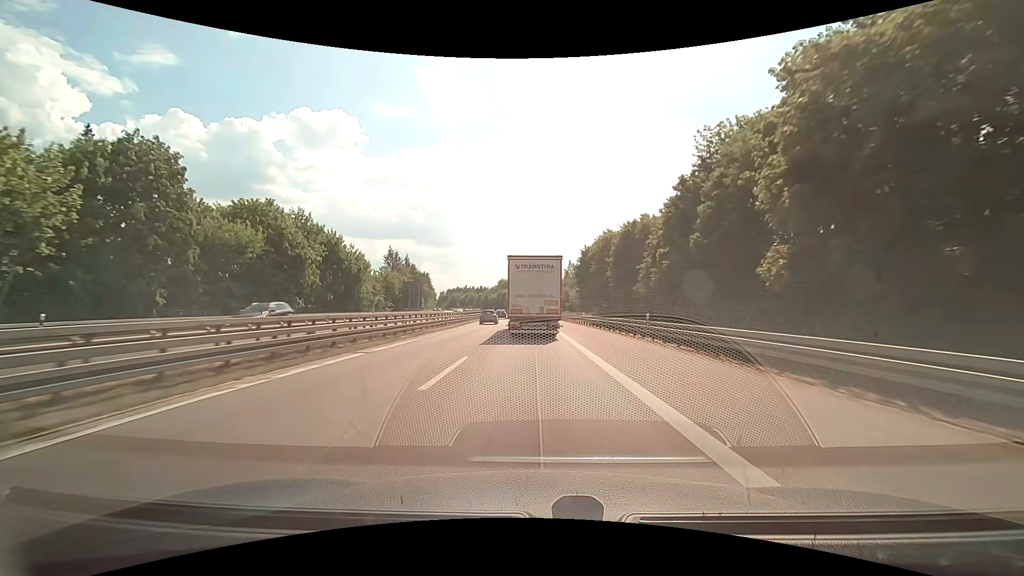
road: motorway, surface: asphalt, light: Day
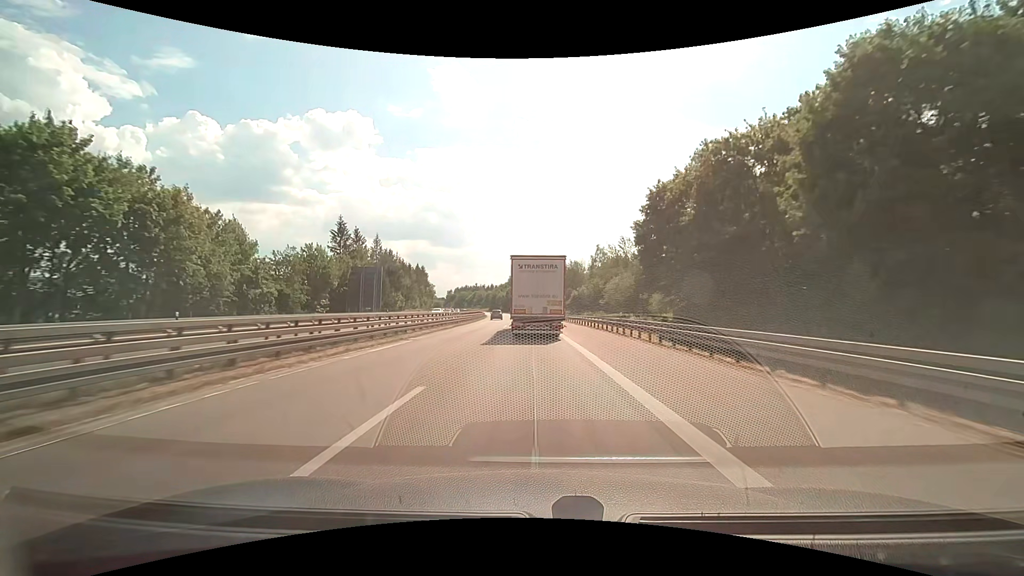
(-0.6, +42.0) m; -2°
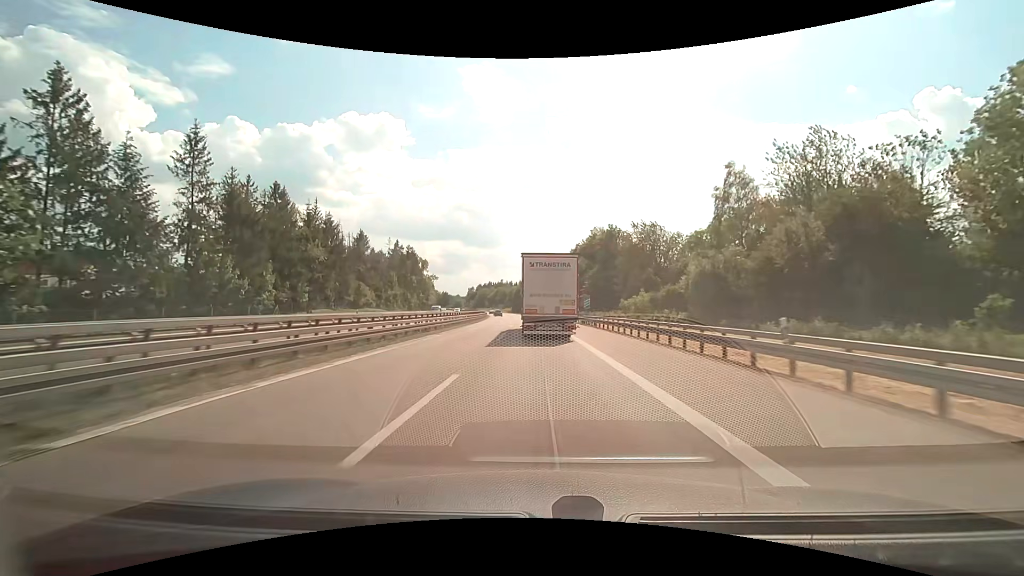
(-2.2, +70.5) m; -4°
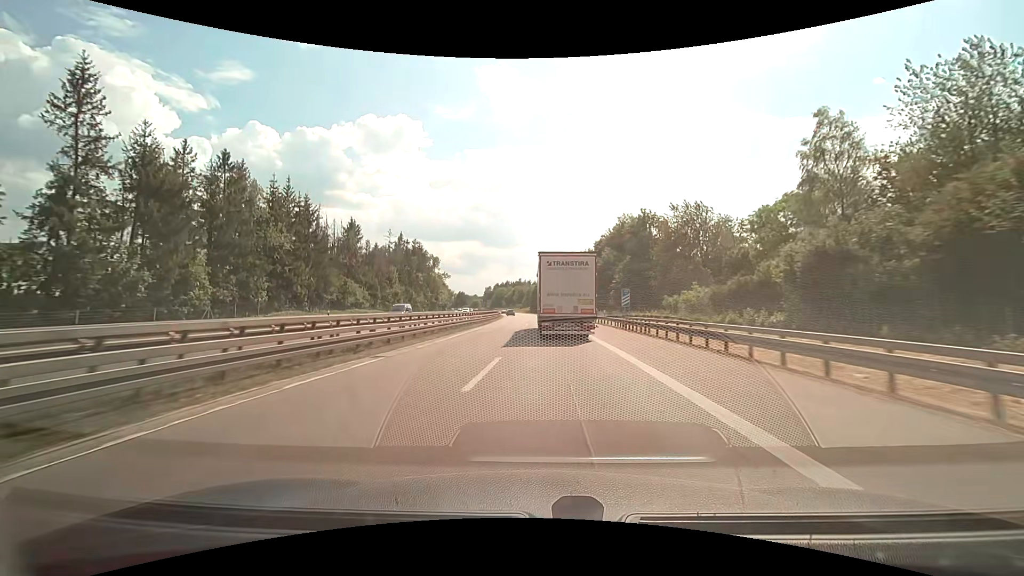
(-0.2, +14.2) m; -2°
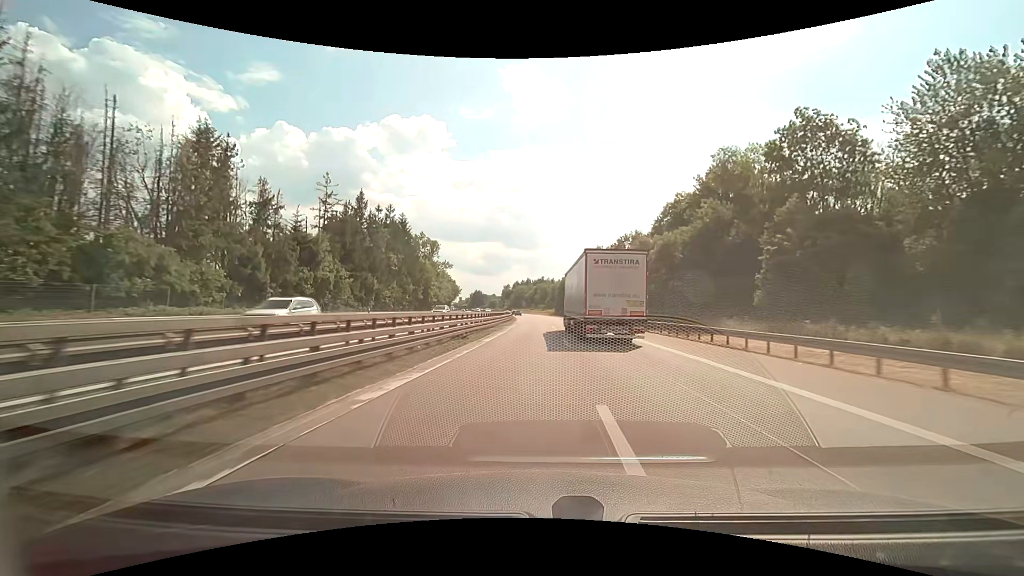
(-1.9, +43.3) m; -3°
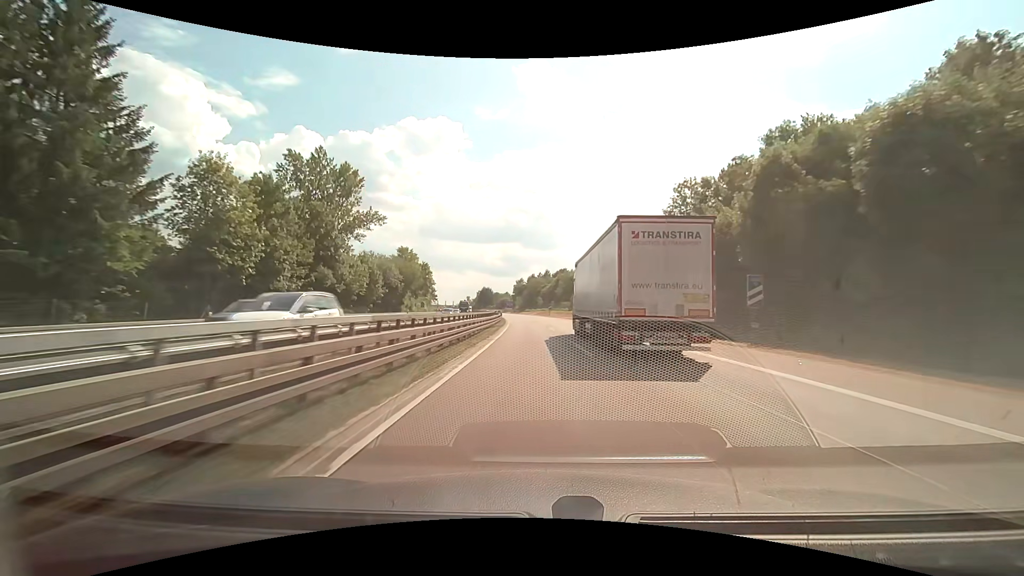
(-0.9, +76.6) m; -2°
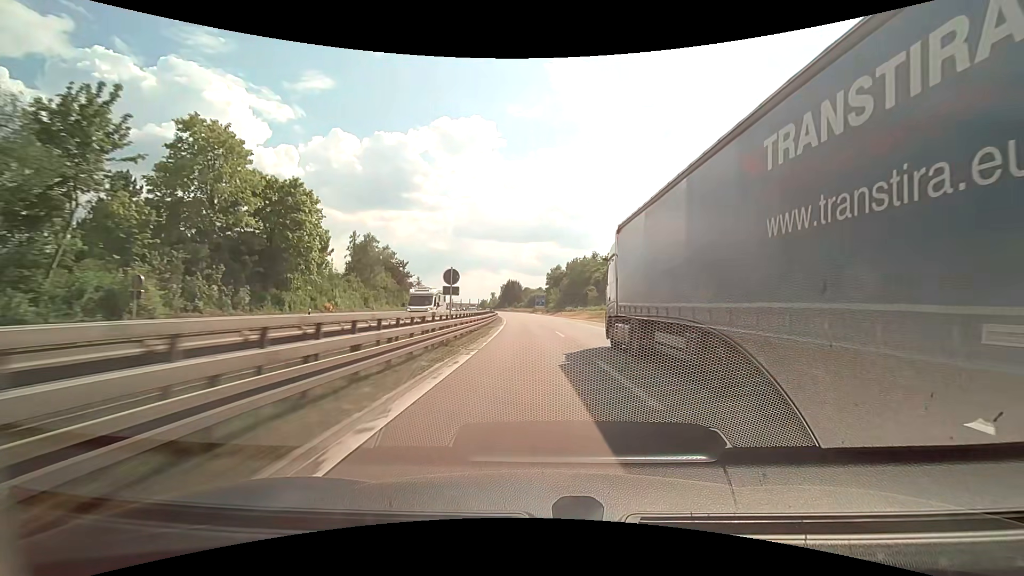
(-2.7, +80.4) m; -4°
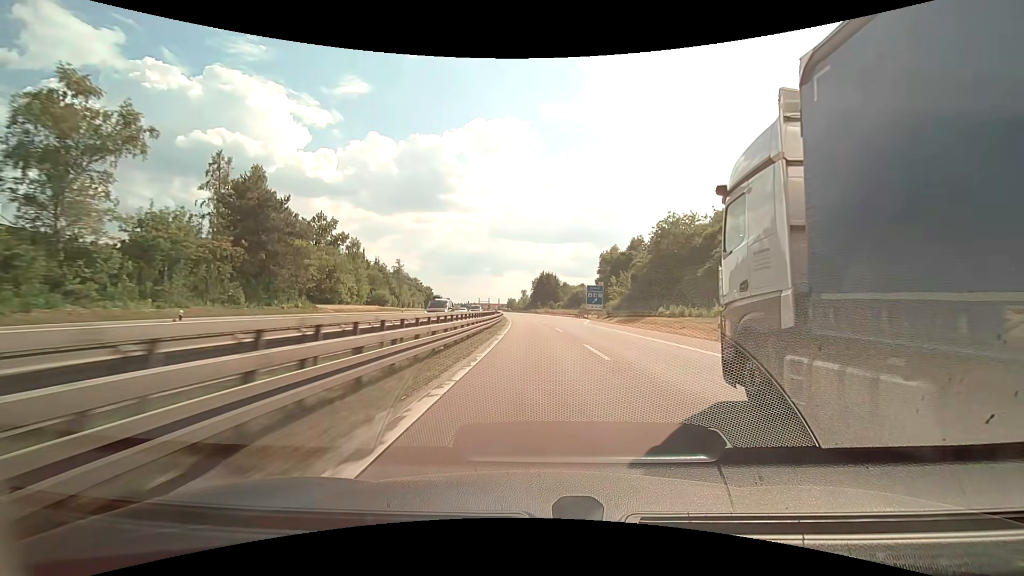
(-2.6, +65.1) m; -4°
(0, +10) (0, +20) (0, +30) (-1, +40) (-1, +50) (-1, +60) (-2, +70) (-3, +80) (-3, +90) (-4, +100) m
